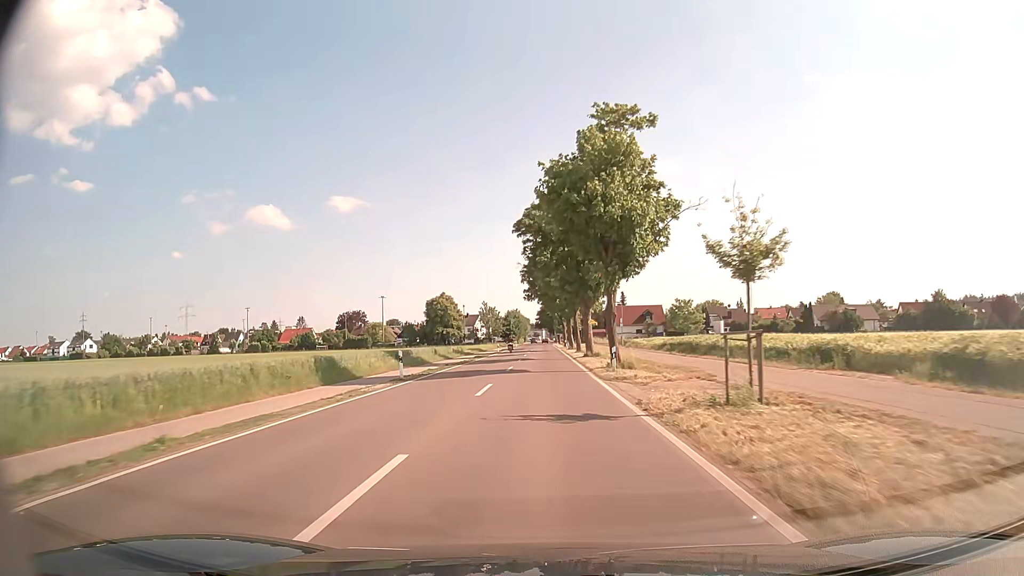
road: tertiary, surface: asphalt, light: Day
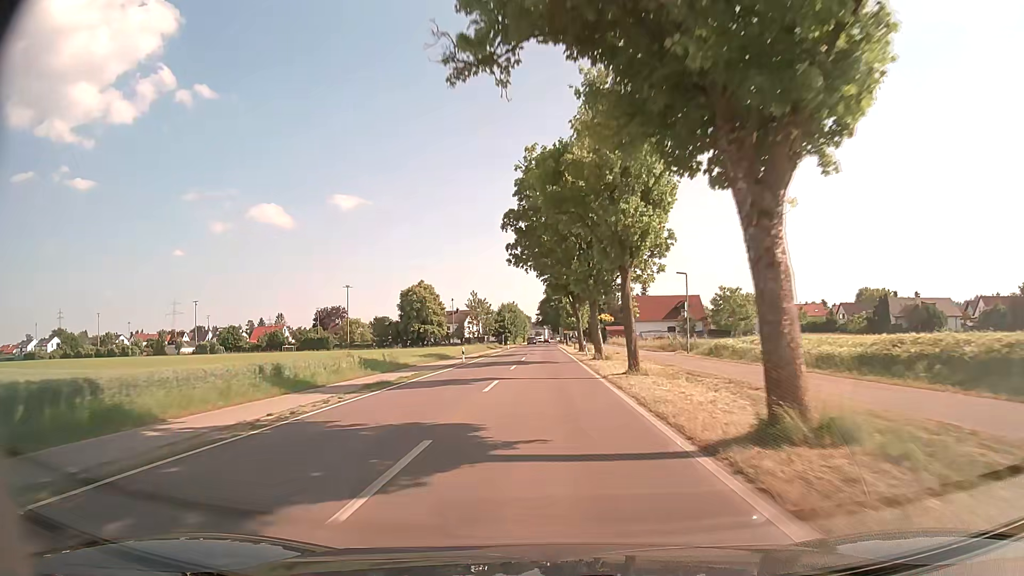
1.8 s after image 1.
(-0.2, +34.8) m; 0°
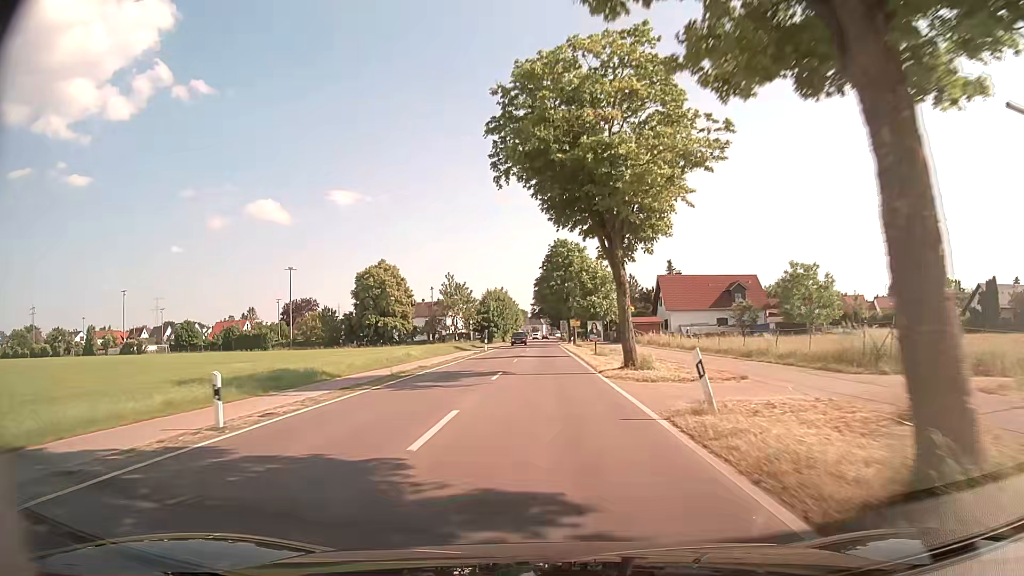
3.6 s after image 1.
(+0.1, +32.8) m; 0°
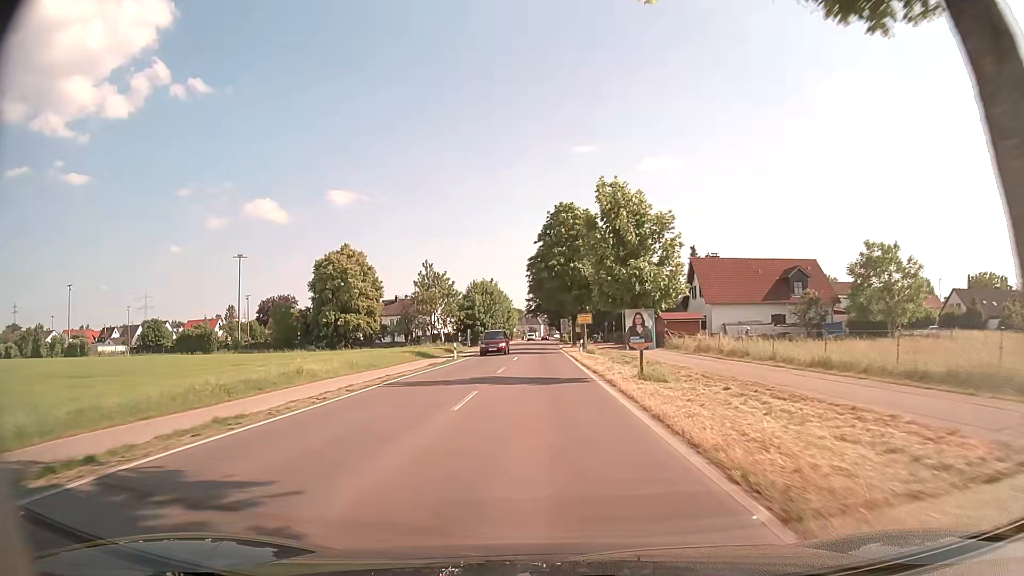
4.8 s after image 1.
(+0.1, +19.5) m; 0°
